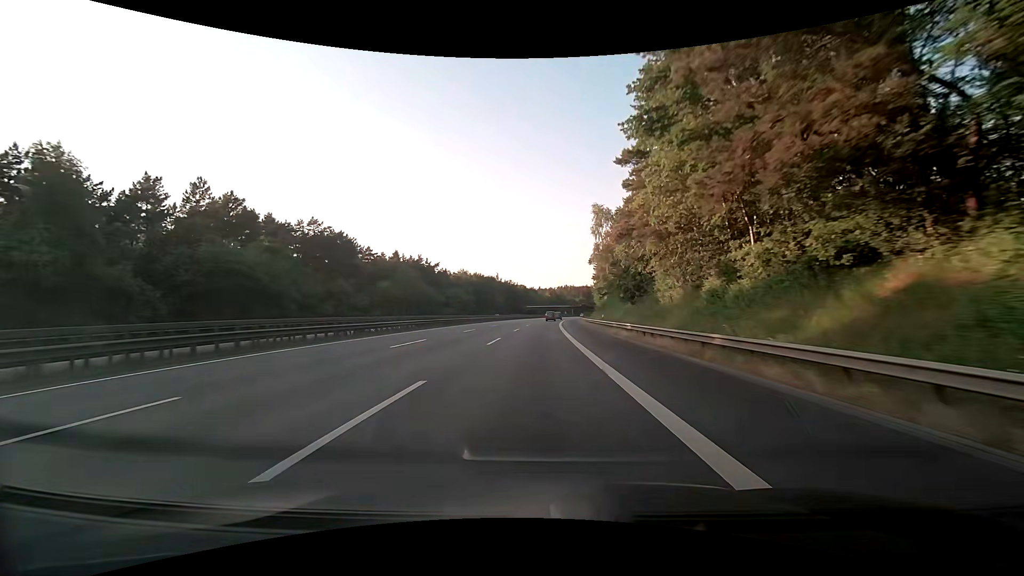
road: motorway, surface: asphalt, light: Day
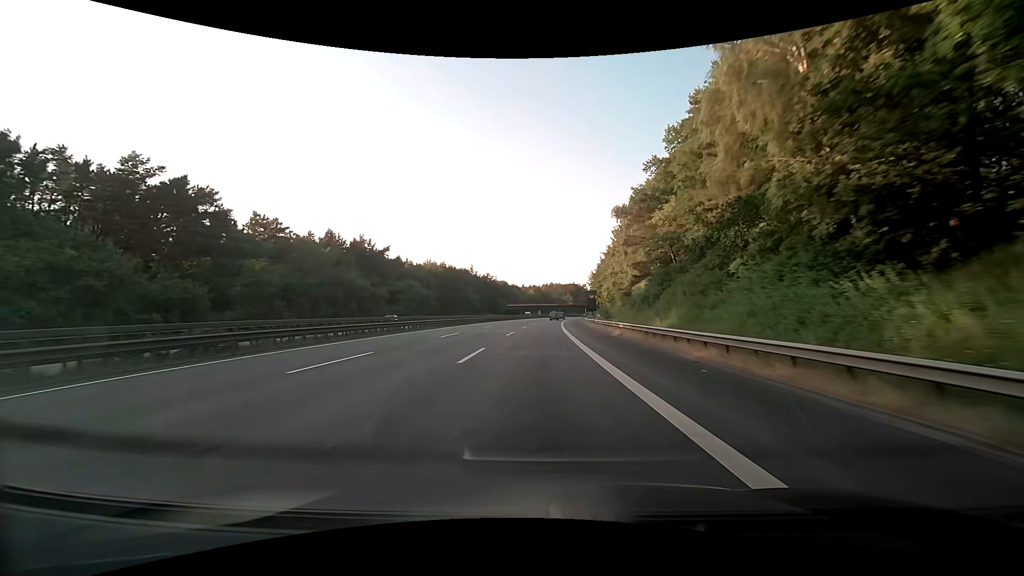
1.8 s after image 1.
(+0.7, +44.1) m; +2°
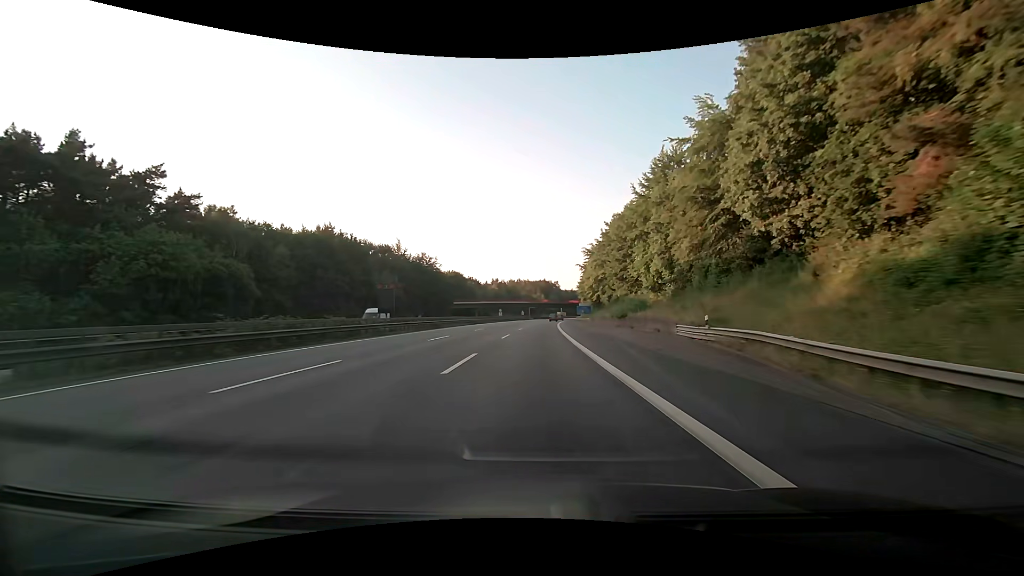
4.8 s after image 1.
(+2.3, +74.0) m; +4°
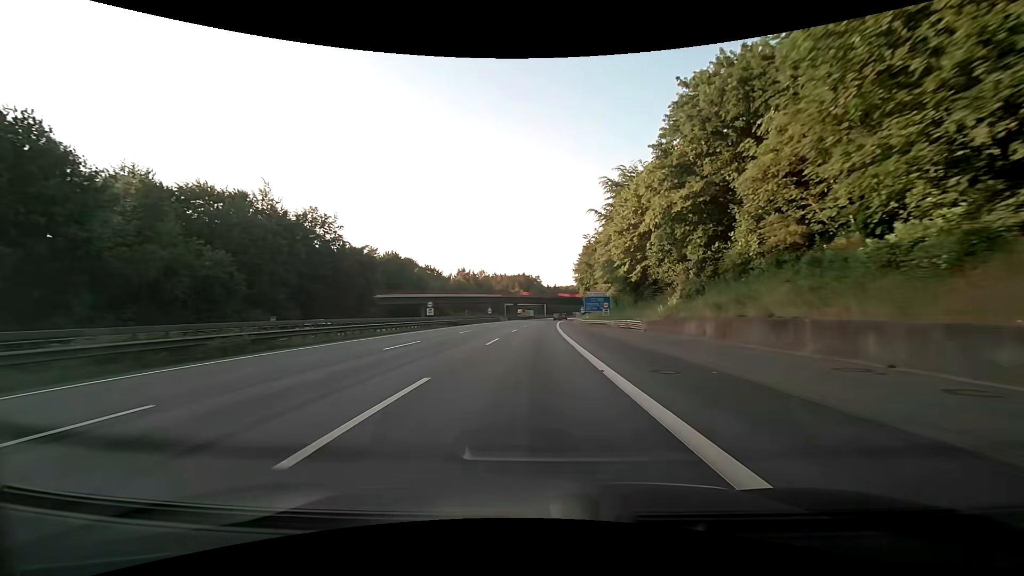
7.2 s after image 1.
(+1.3, +60.6) m; +2°
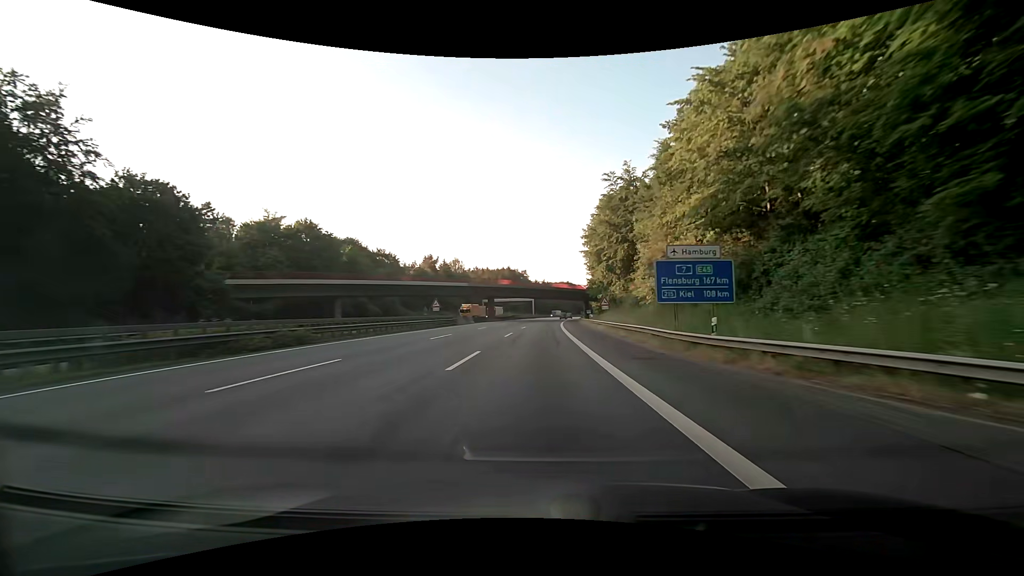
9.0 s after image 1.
(+0.5, +46.4) m; +2°
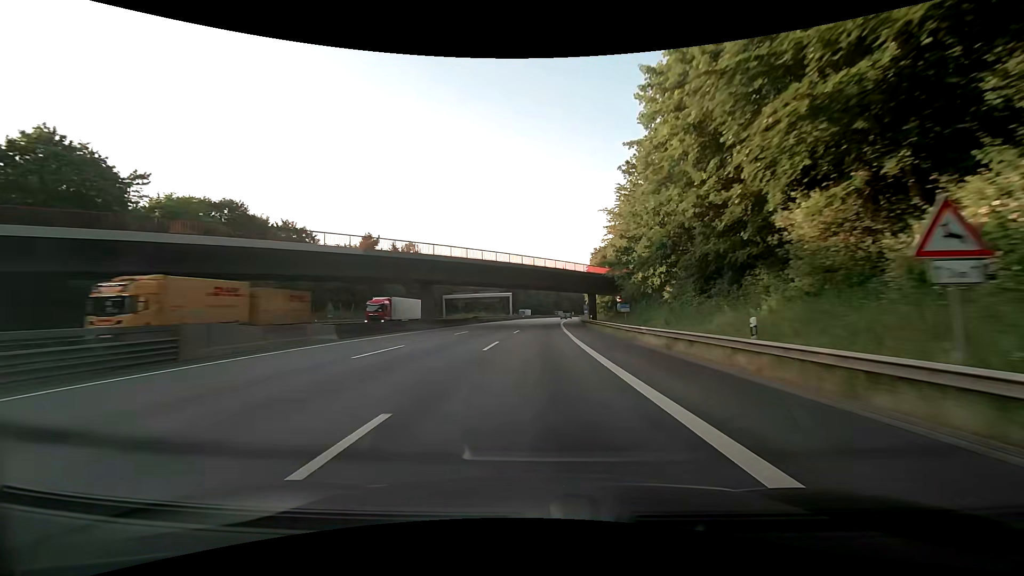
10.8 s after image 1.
(+0.7, +47.1) m; +2°
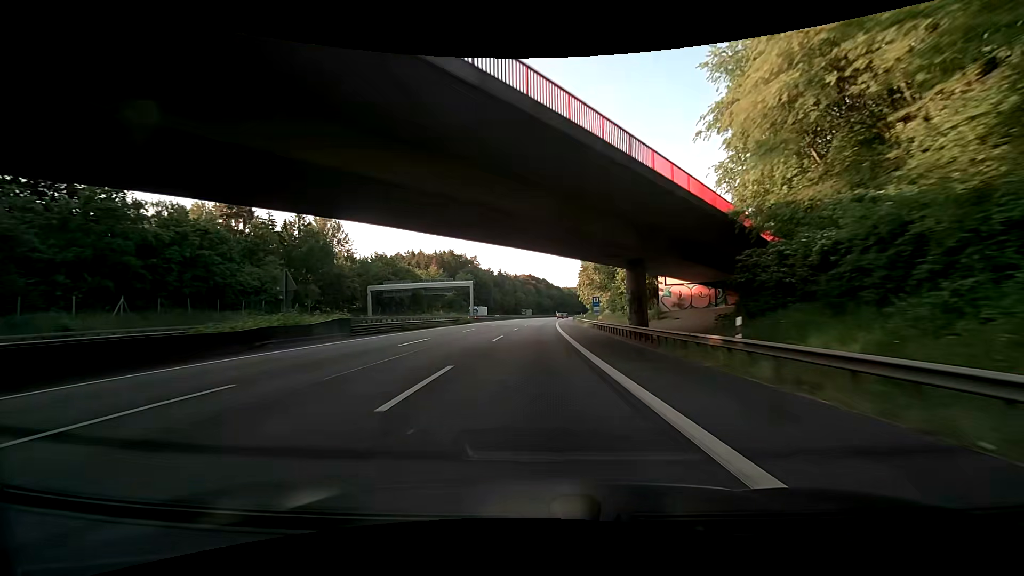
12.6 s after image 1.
(+1.1, +47.6) m; +2°
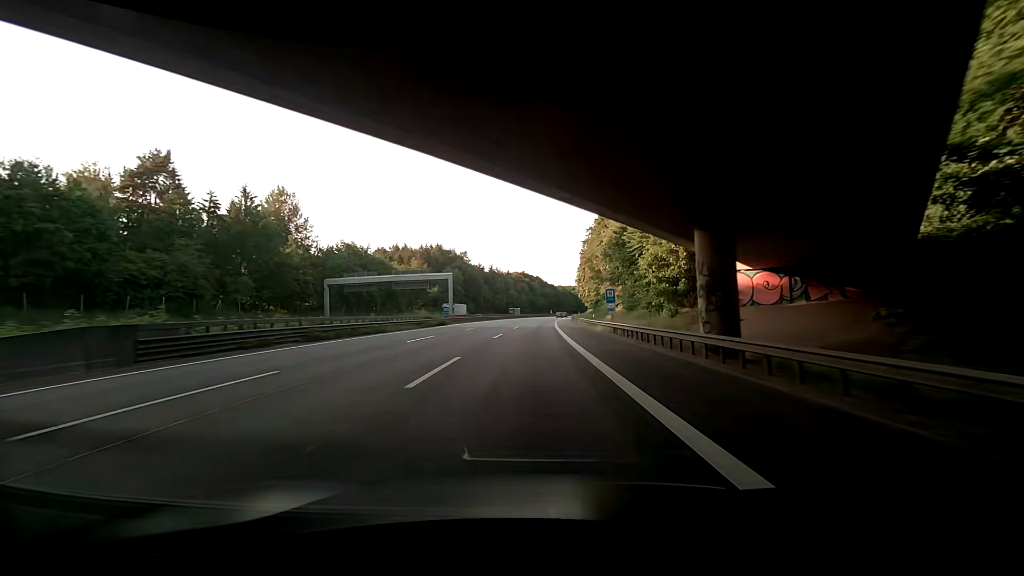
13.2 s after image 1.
(+0.2, +16.0) m; +2°
(0, +10) (-1, +20) (-1, +30) (-1, +40) (-1, +50) (-1, +60) (-1, +70) (-1, +80) (-1, +90) (0, +100) m
